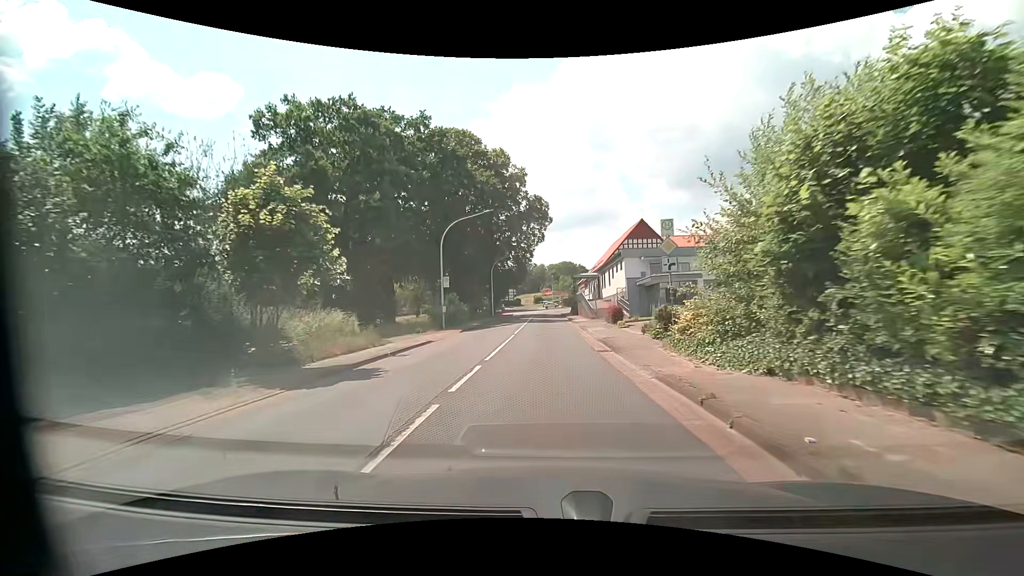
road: primary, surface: asphalt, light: Day
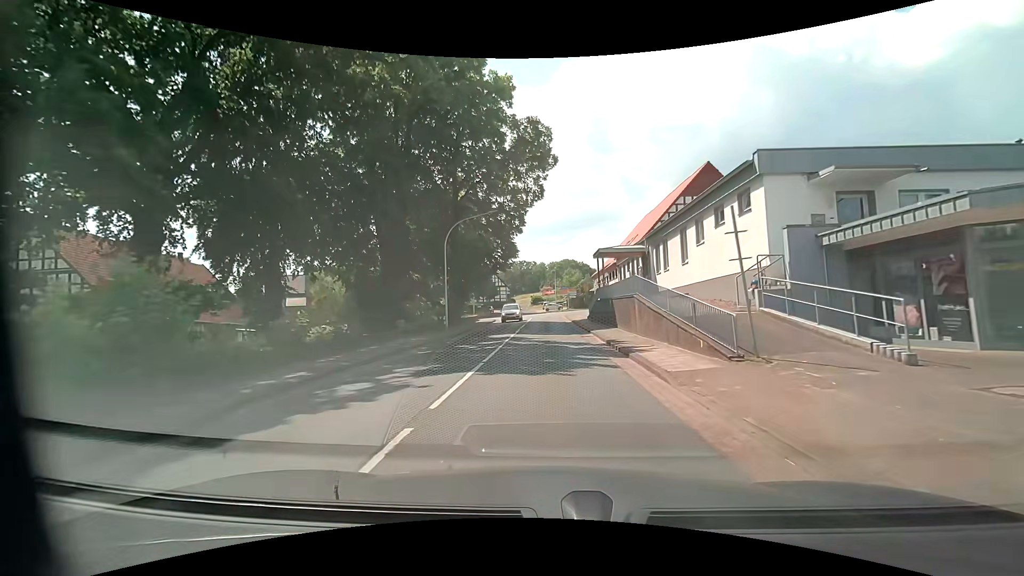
(0.0, +28.4) m; 0°
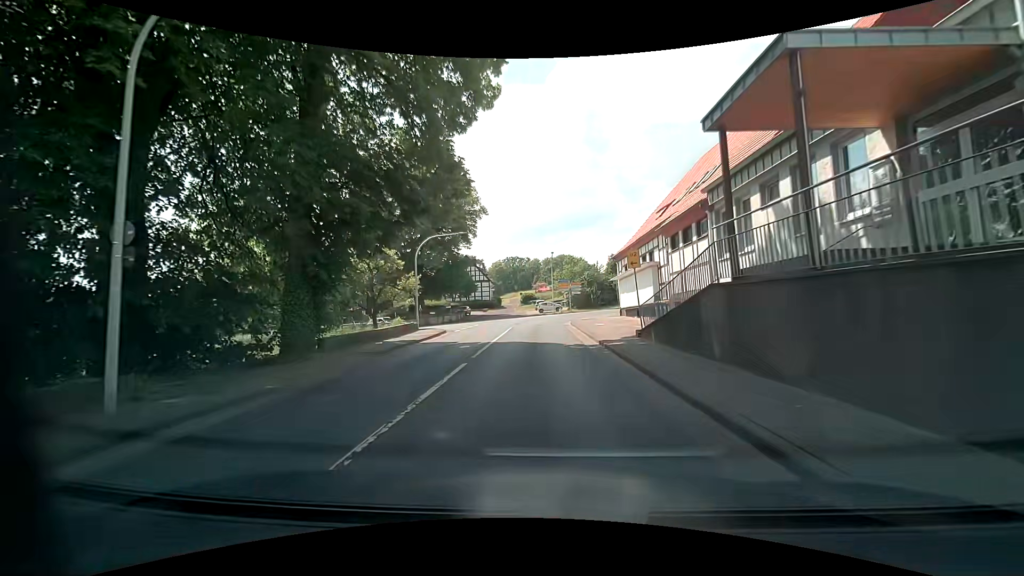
(+0.1, +24.5) m; 0°
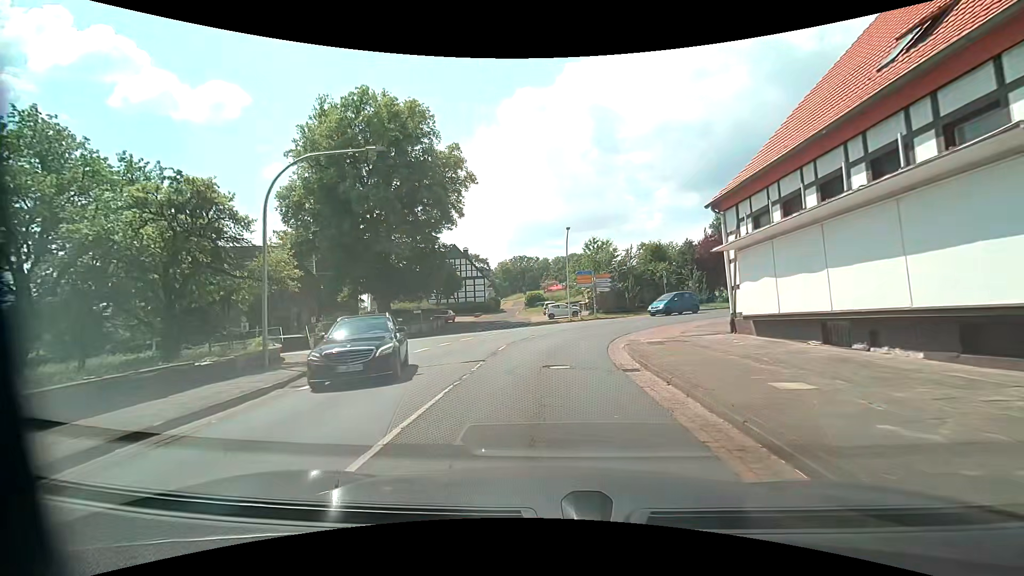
(-0.1, +20.8) m; -1°
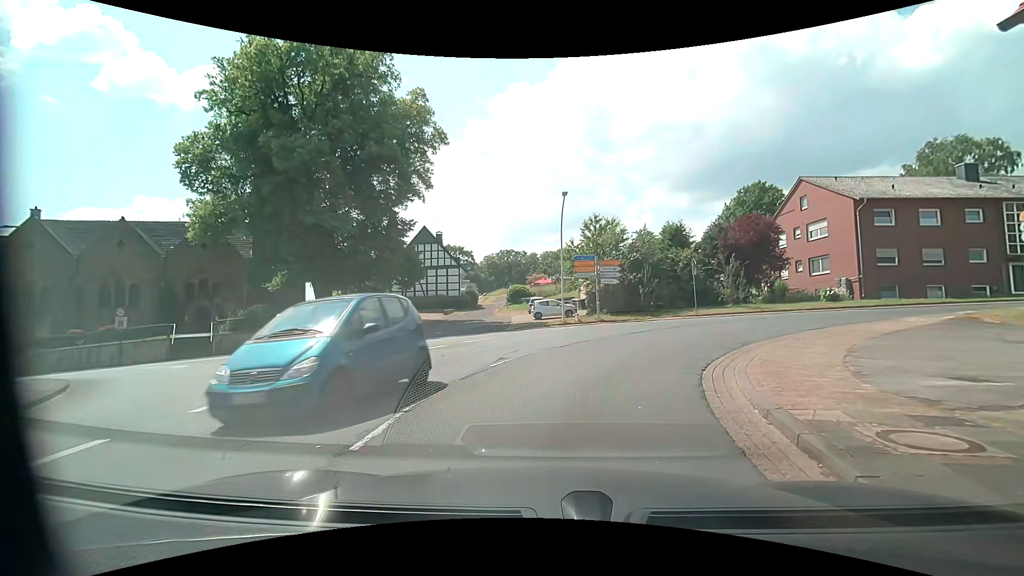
(0.0, +11.4) m; +1°
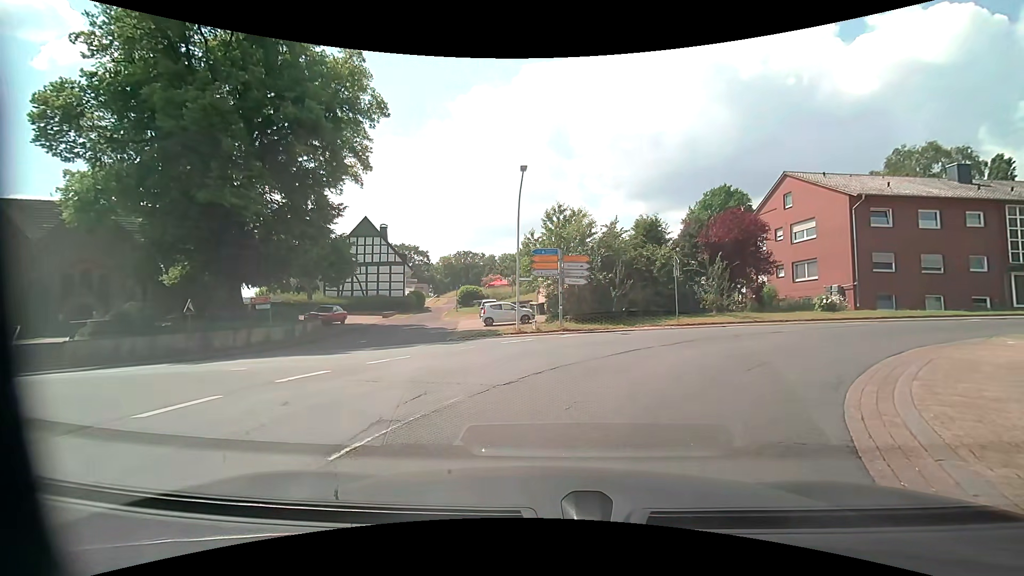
(+0.2, +5.9) m; +5°
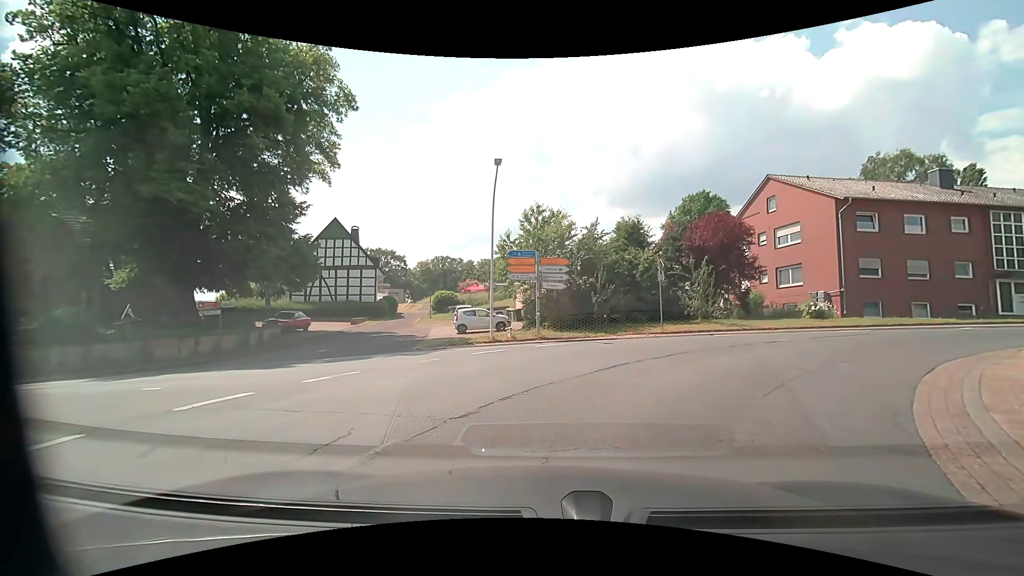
(0.0, +2.0) m; +1°
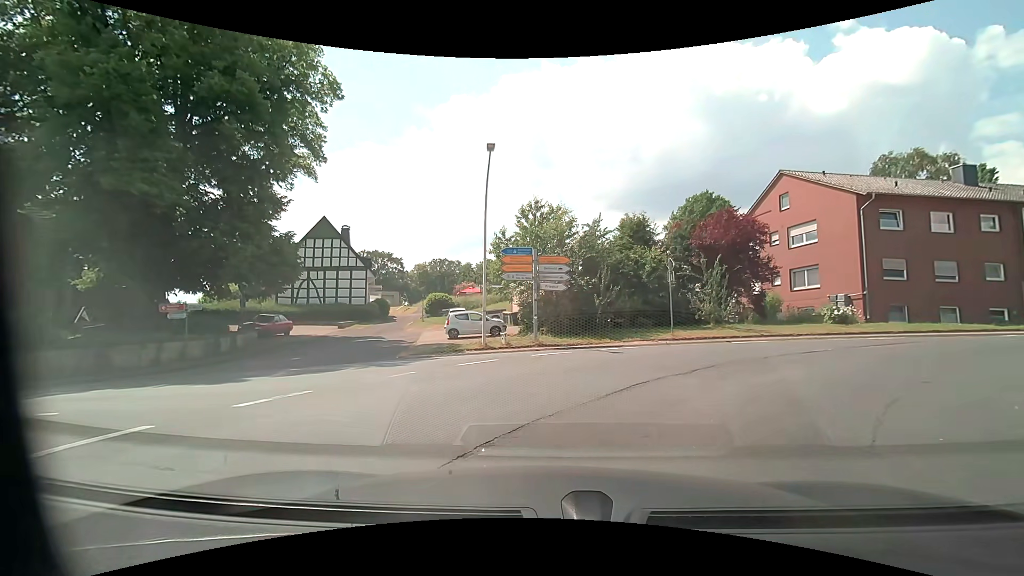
(+0.1, +2.5) m; +2°
